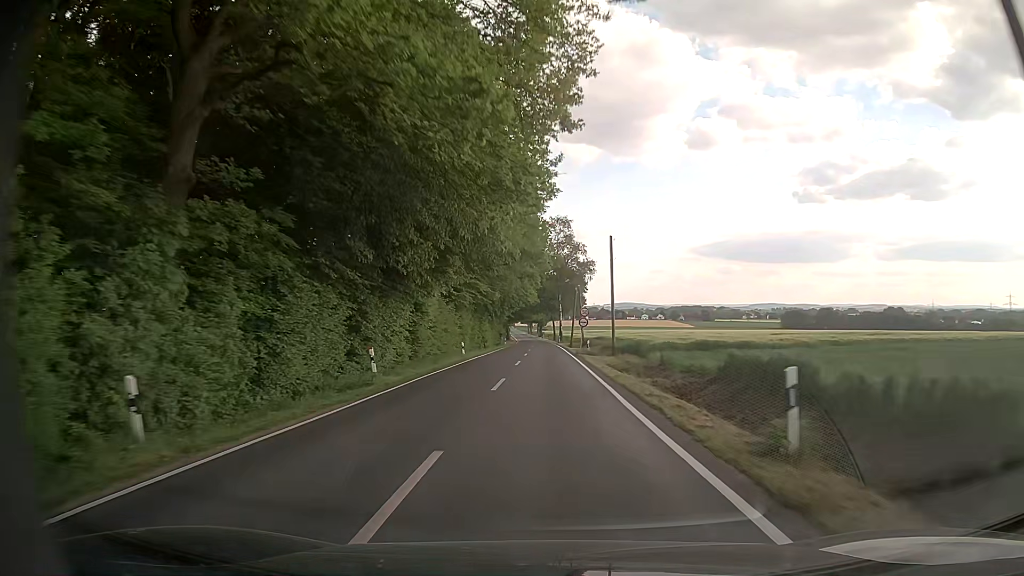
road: tertiary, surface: asphalt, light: Day
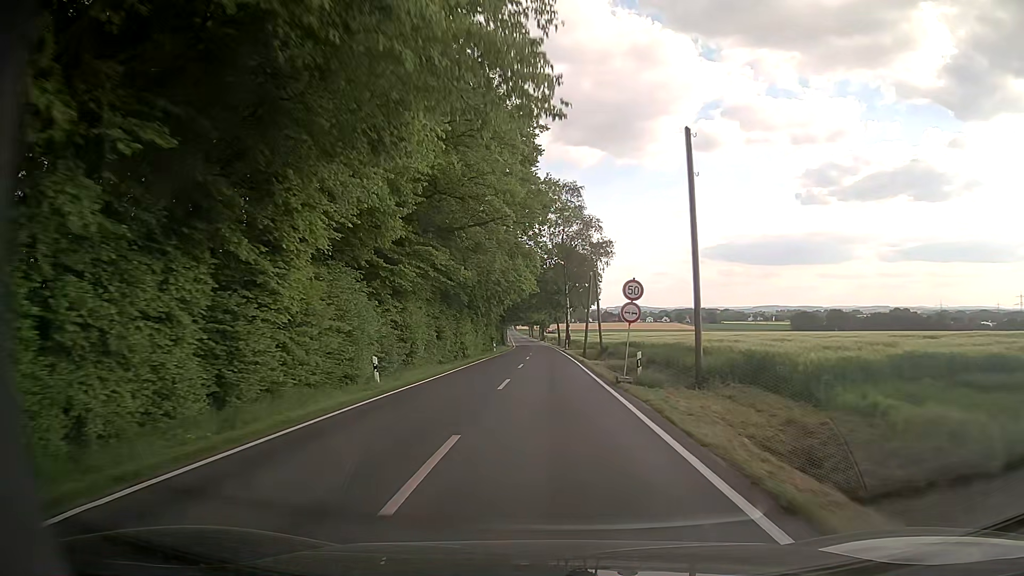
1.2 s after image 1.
(-0.1, +22.6) m; -1°
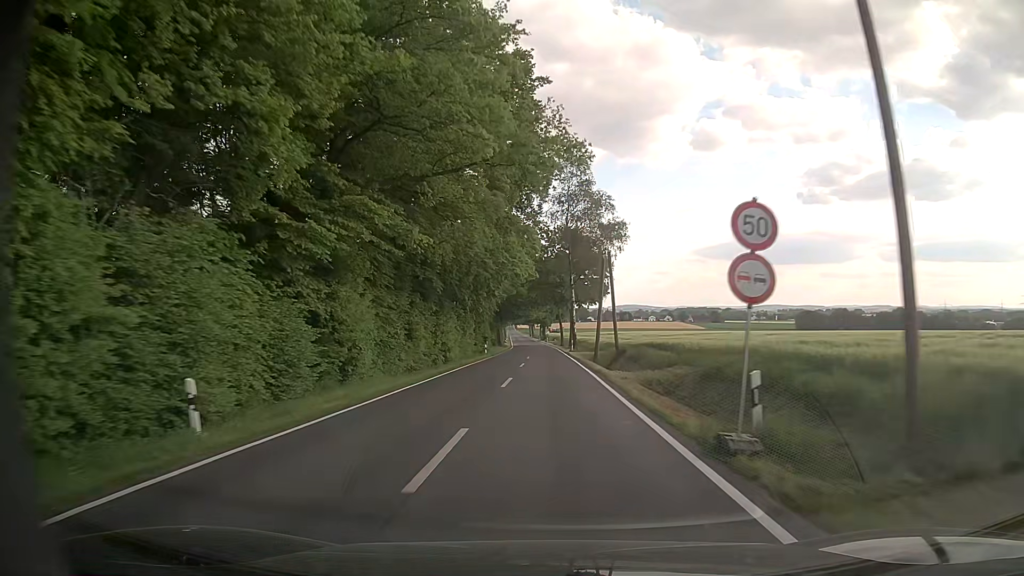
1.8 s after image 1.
(0.0, +11.3) m; 0°
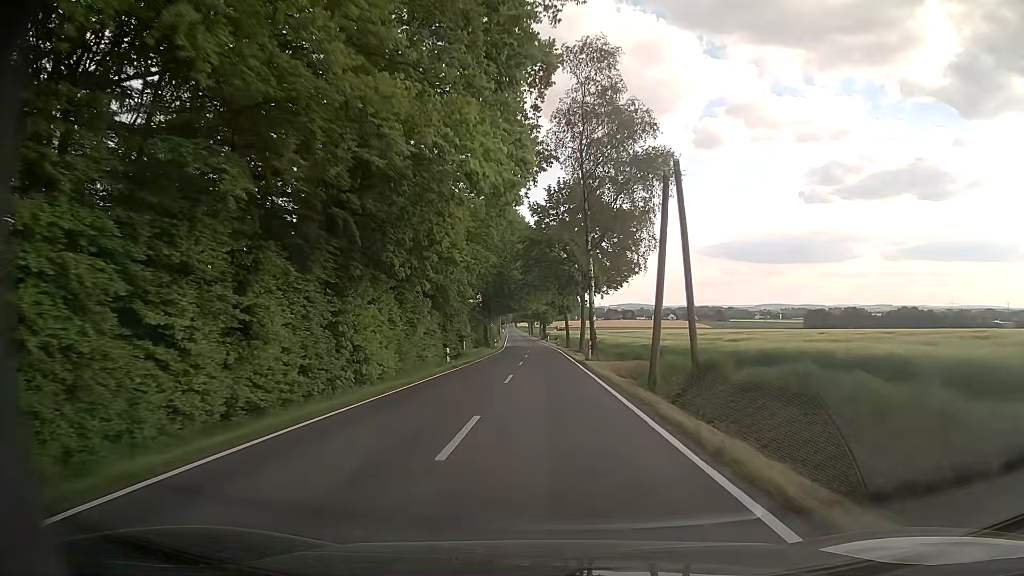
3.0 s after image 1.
(+0.1, +22.5) m; 0°
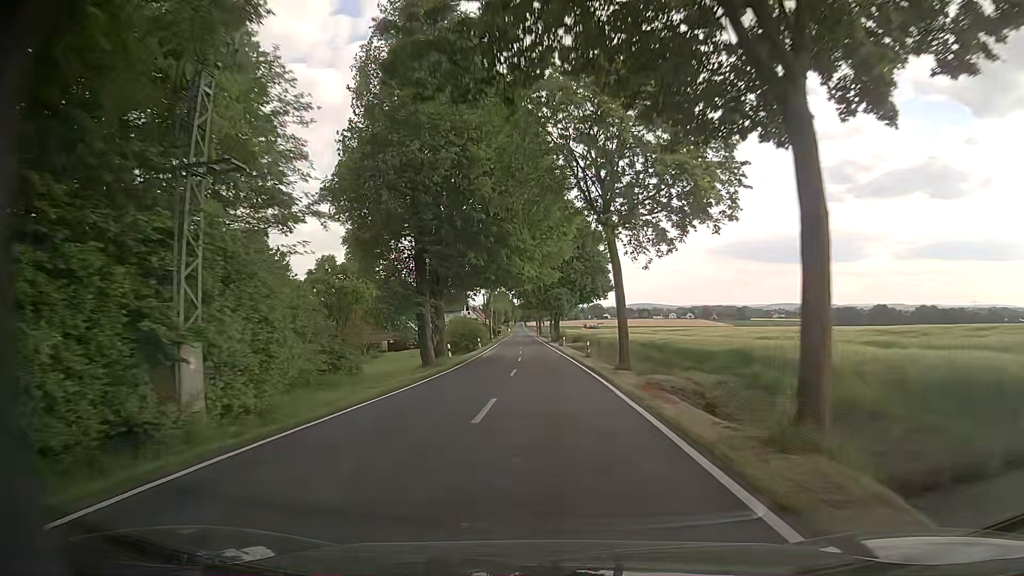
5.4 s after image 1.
(-0.3, +45.1) m; -1°
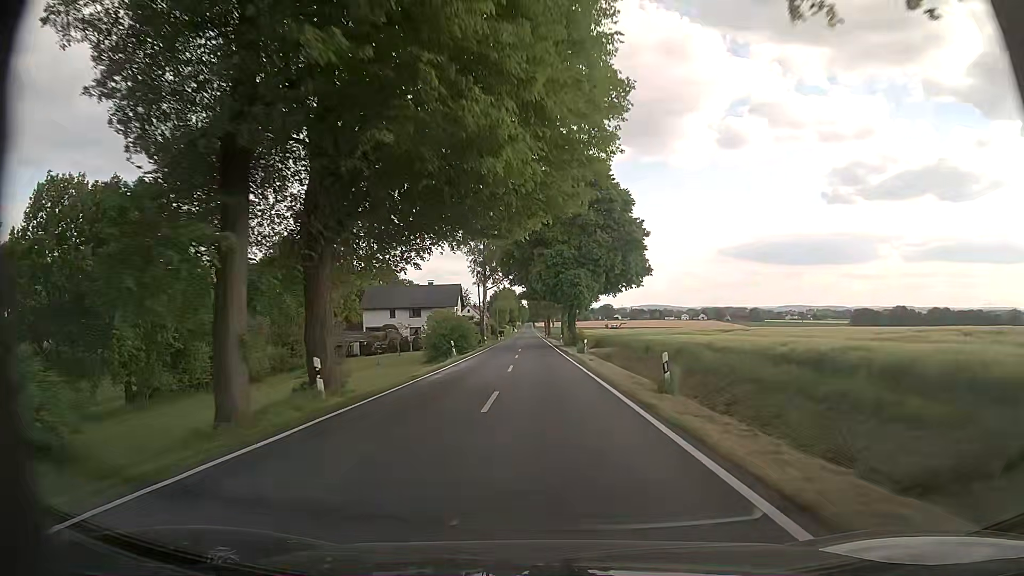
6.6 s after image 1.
(-0.3, +22.6) m; -1°
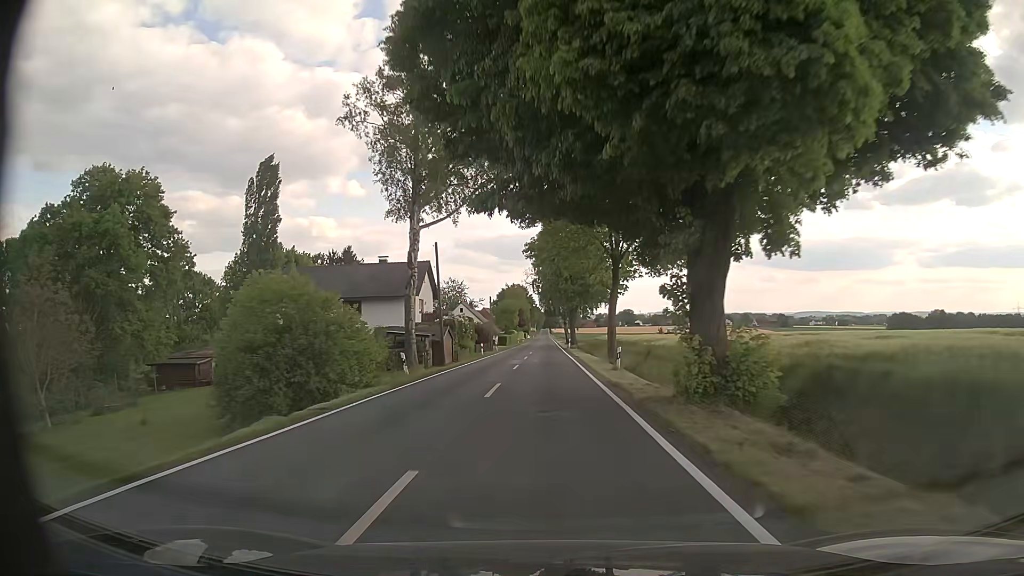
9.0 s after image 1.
(-0.5, +45.0) m; -1°
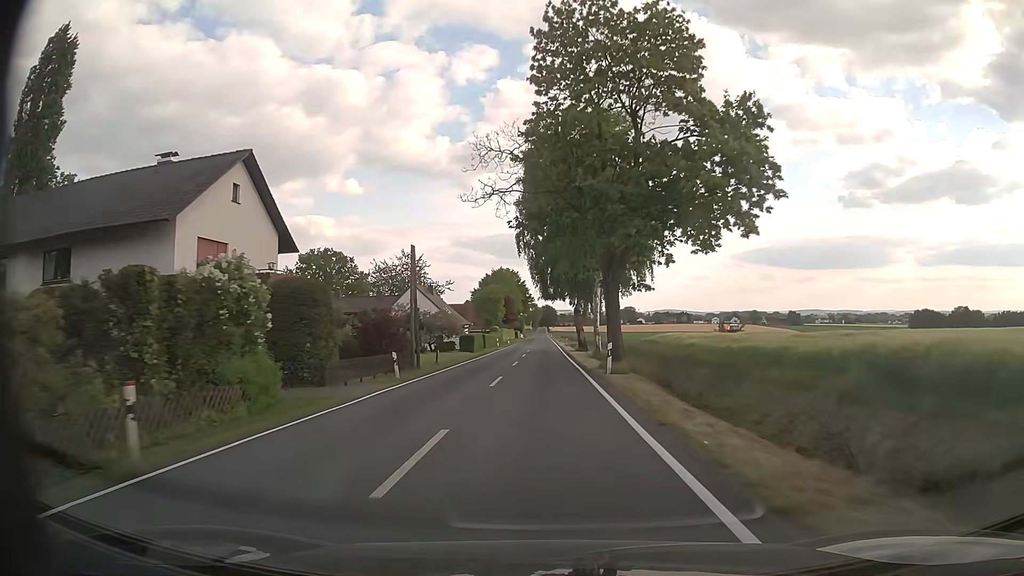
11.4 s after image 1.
(+0.1, +45.1) m; 0°
(0, +10) (0, +20) (0, +30) (0, +40) (0, +50) (0, +60) (0, +70) (0, +80) (0, +90) (0, +100) m
